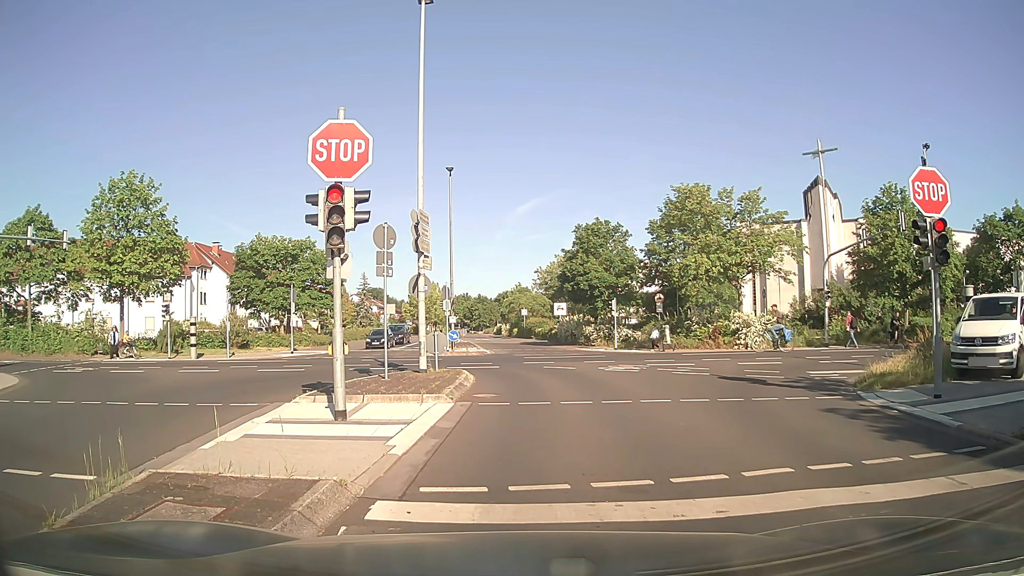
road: residential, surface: asphalt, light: Day
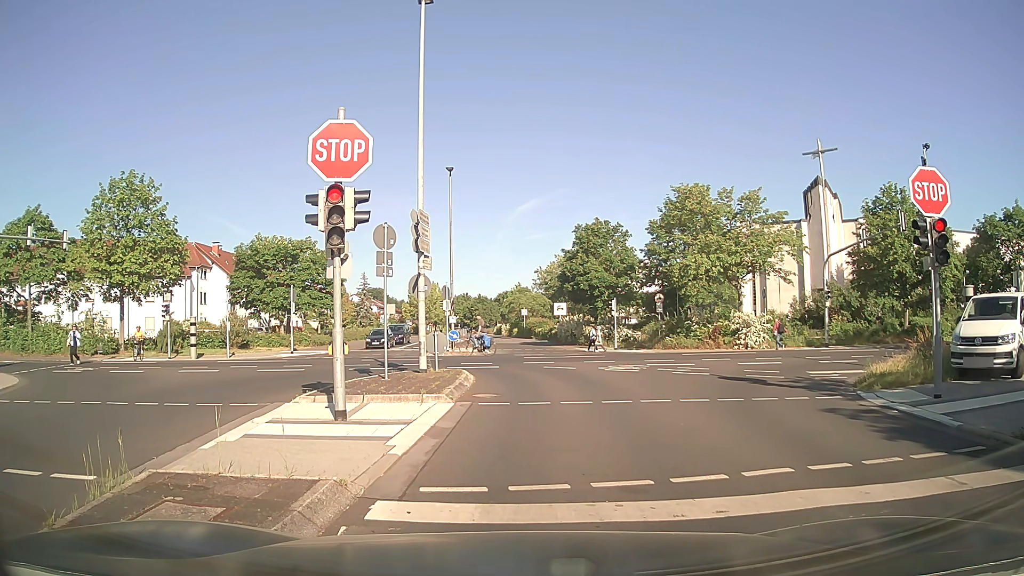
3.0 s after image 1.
(0.0, 0.0) m; 0°
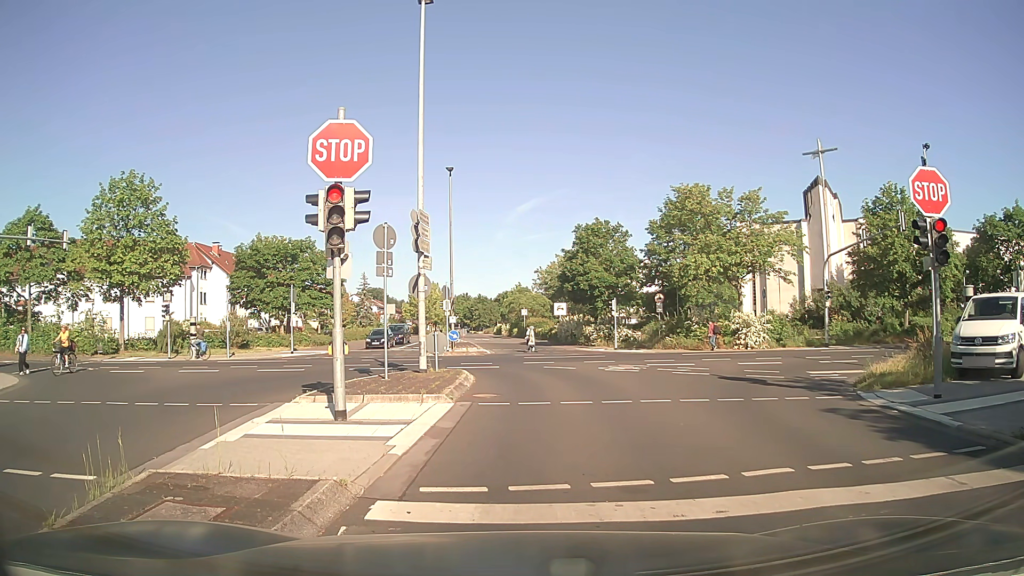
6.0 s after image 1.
(0.0, 0.0) m; 0°
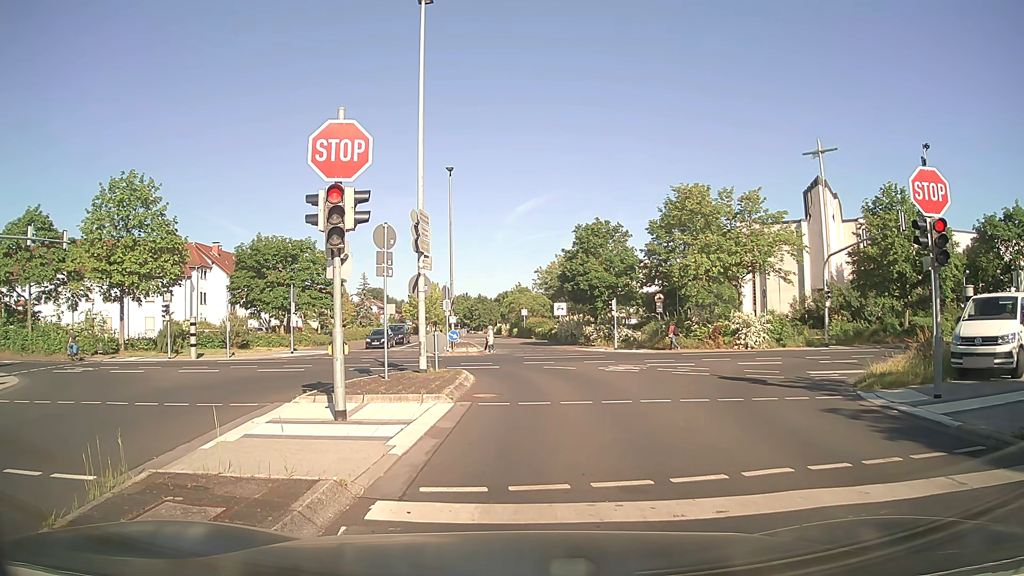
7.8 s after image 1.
(0.0, 0.0) m; 0°
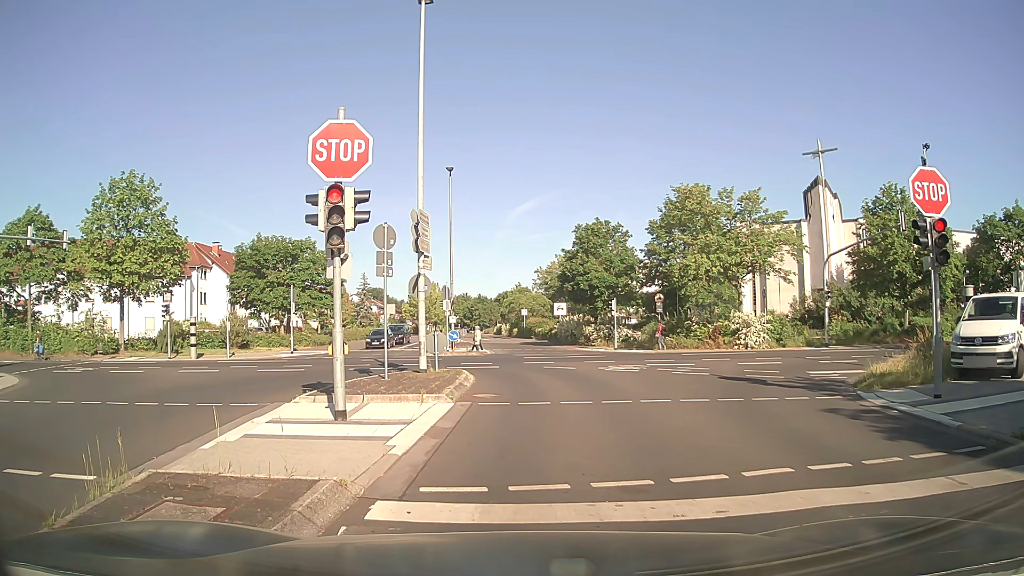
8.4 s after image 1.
(0.0, 0.0) m; 0°
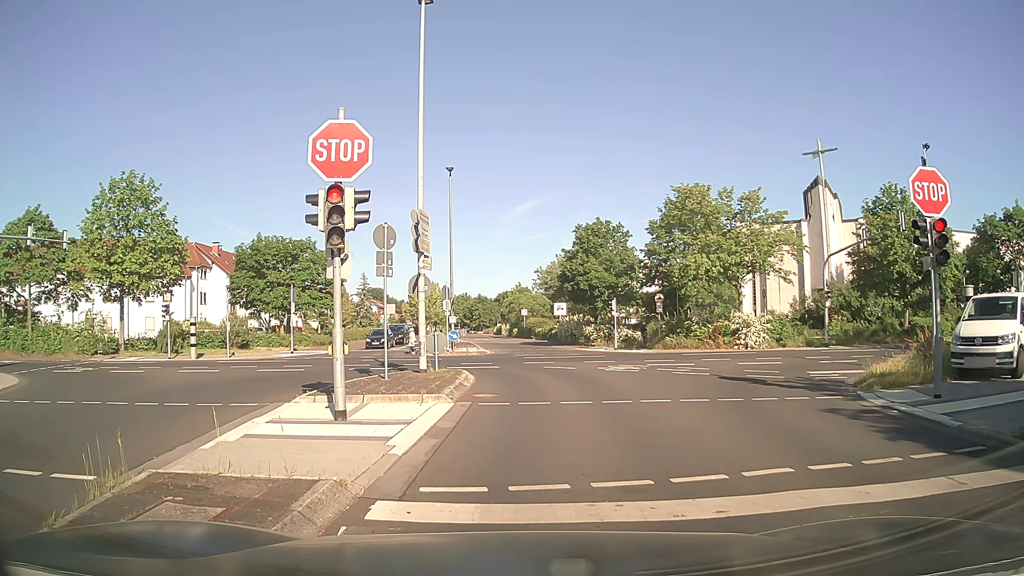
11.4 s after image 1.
(0.0, 0.0) m; 0°
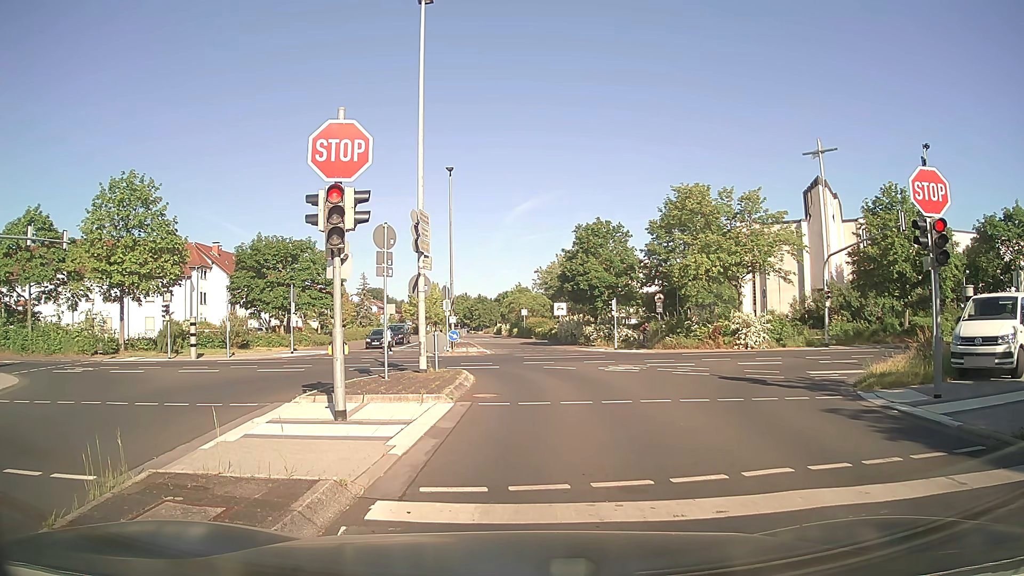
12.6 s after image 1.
(0.0, 0.0) m; 0°
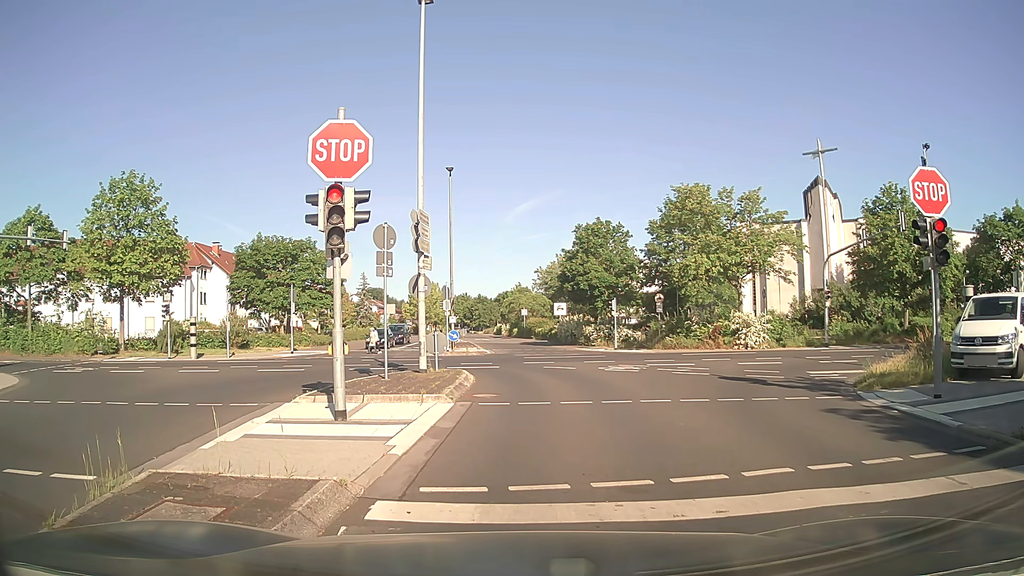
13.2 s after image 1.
(0.0, 0.0) m; 0°
(0, +10) (0, +20) (-5, +28) (-14, +32) (-24, +33) (-34, +33) (-44, +32) (-54, +32) (-64, +31) (-74, +30) m
